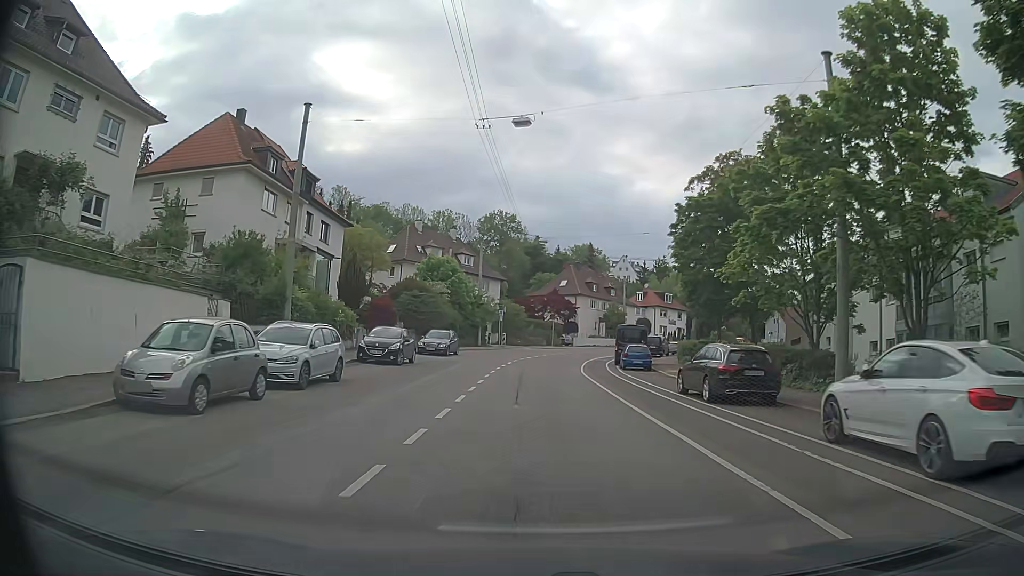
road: secondary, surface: asphalt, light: Day
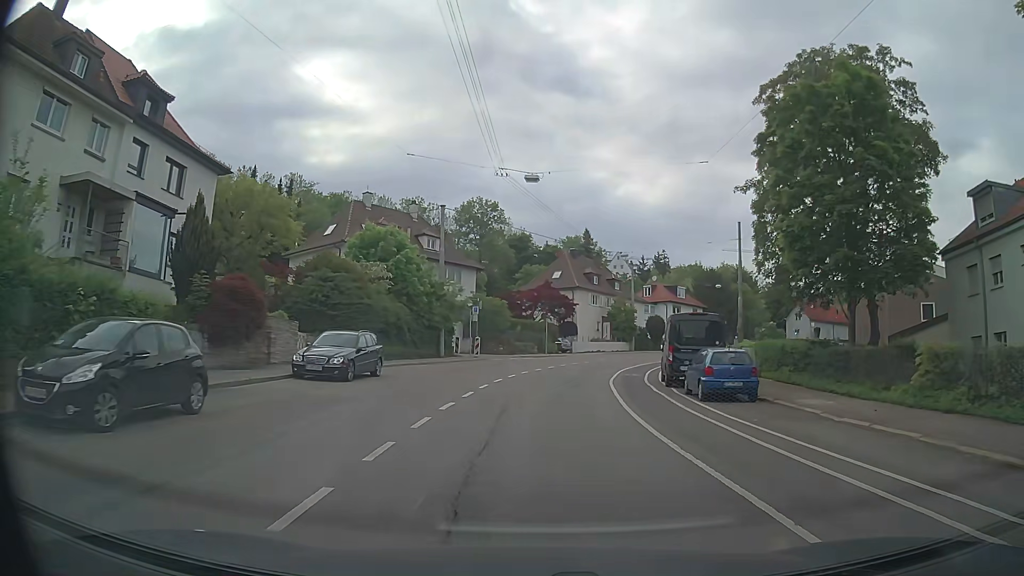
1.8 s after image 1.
(+0.1, +18.7) m; +1°
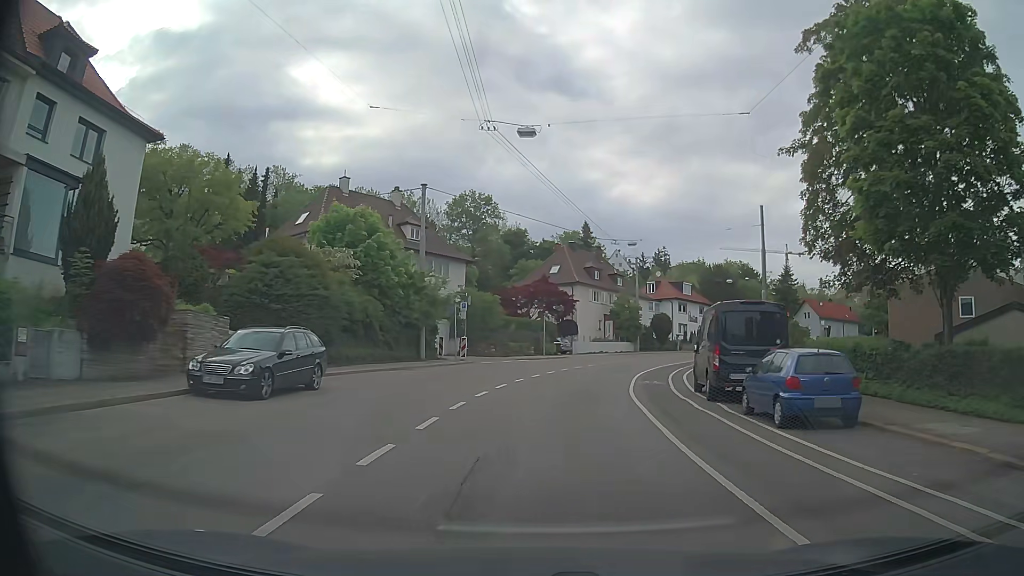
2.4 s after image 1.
(0.0, +6.1) m; -1°
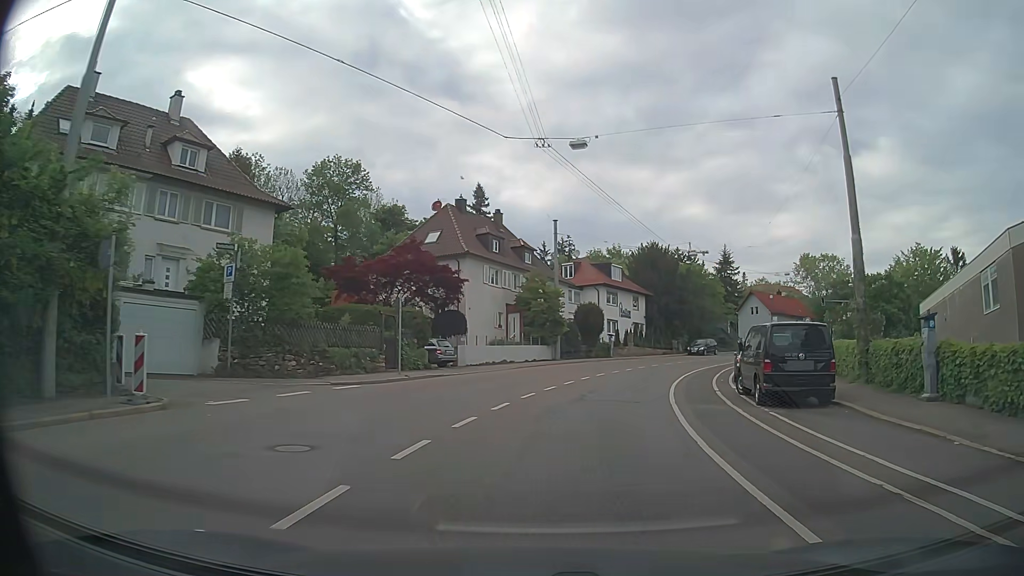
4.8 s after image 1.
(+1.5, +23.9) m; +10°
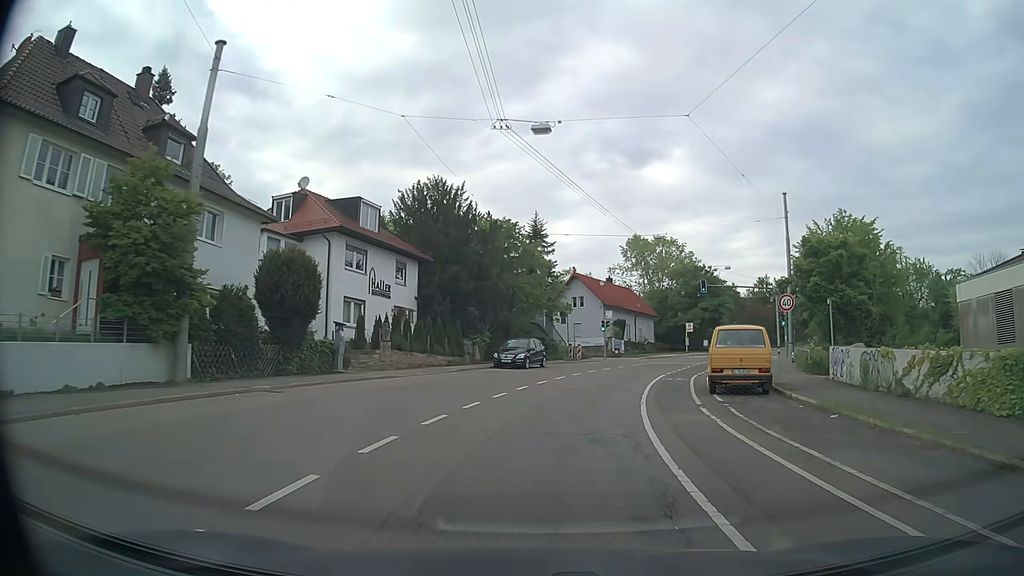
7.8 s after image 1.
(+4.5, +29.5) m; +18°
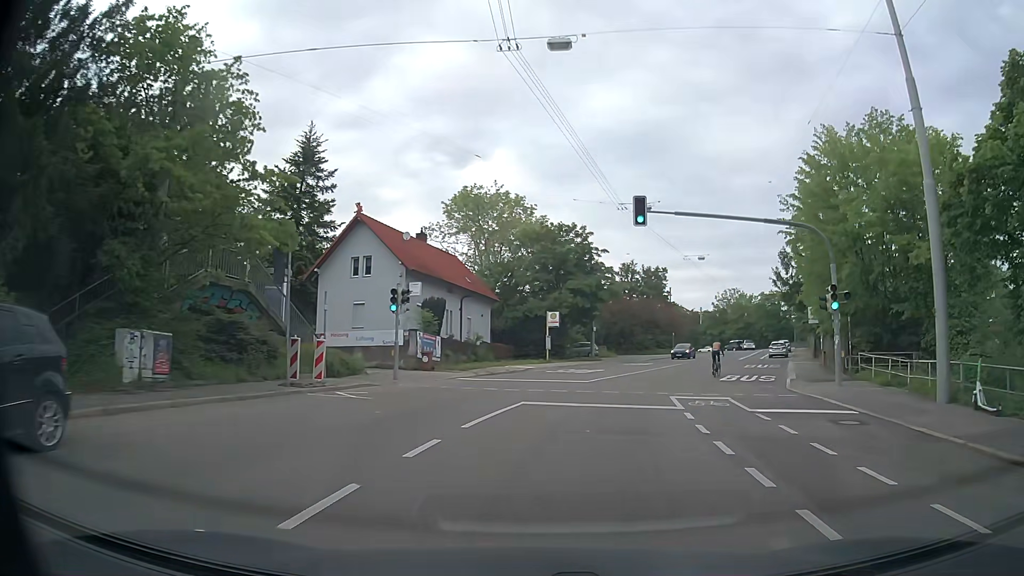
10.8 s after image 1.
(+3.8, +30.6) m; +15°
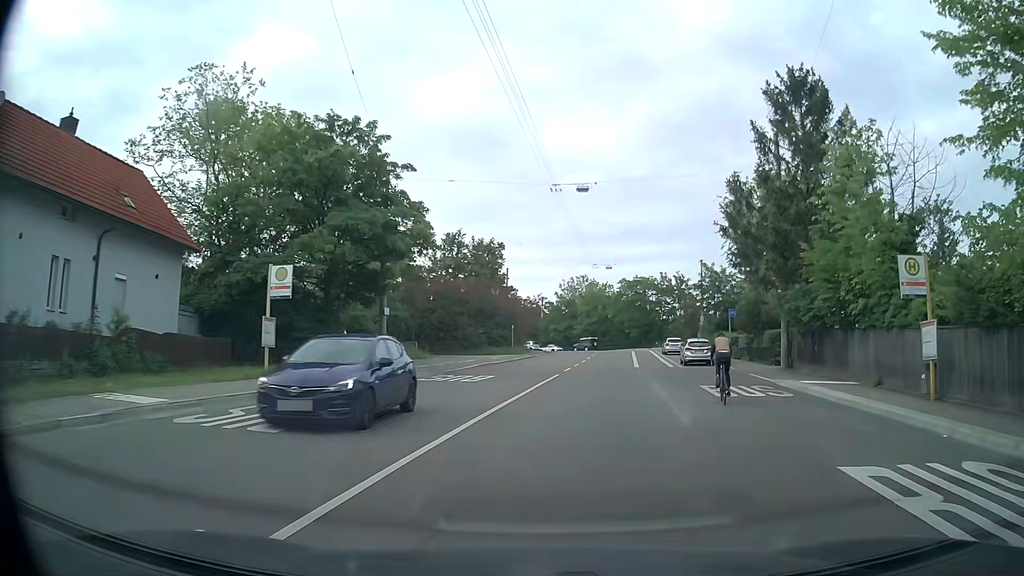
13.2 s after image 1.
(+3.6, +24.3) m; +15°
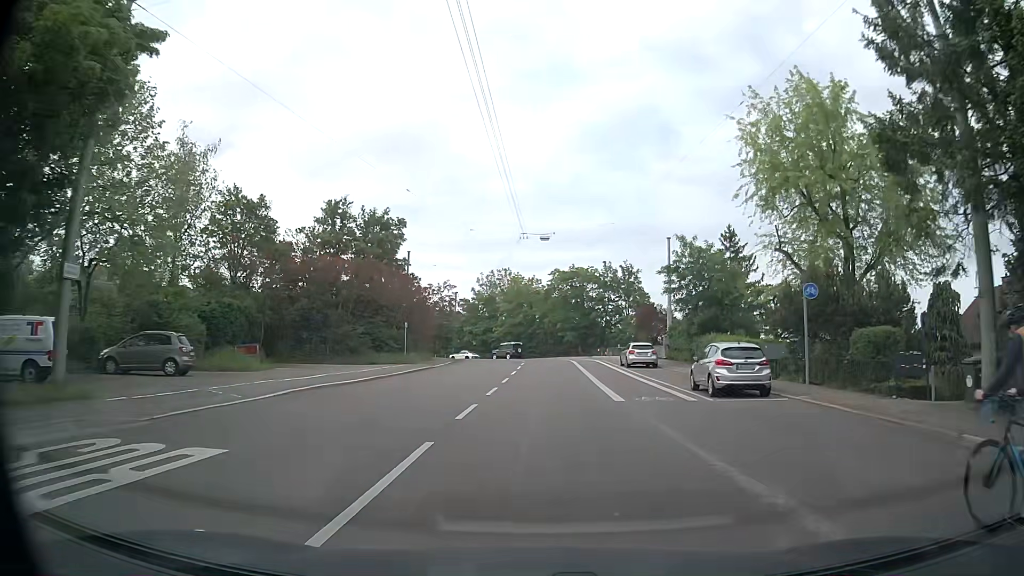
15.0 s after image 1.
(+1.3, +19.2) m; +7°
(0, +10) (+1, +20) (+1, +30) (+2, +40) (+2, +50) (+1, +60) (-2, +69) (-8, +77) (-16, +83) (-26, +86) m
